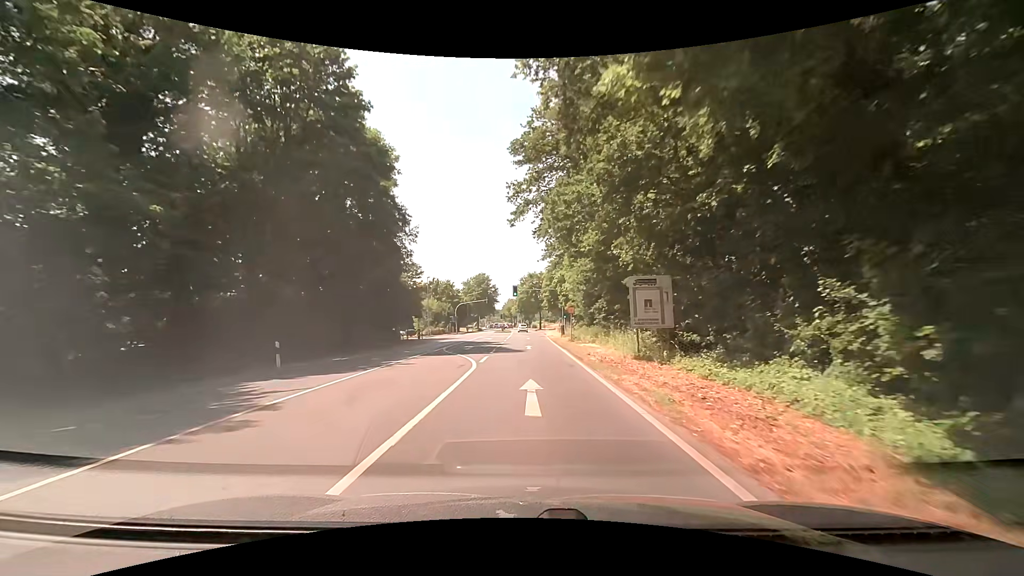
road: secondary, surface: asphalt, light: Day
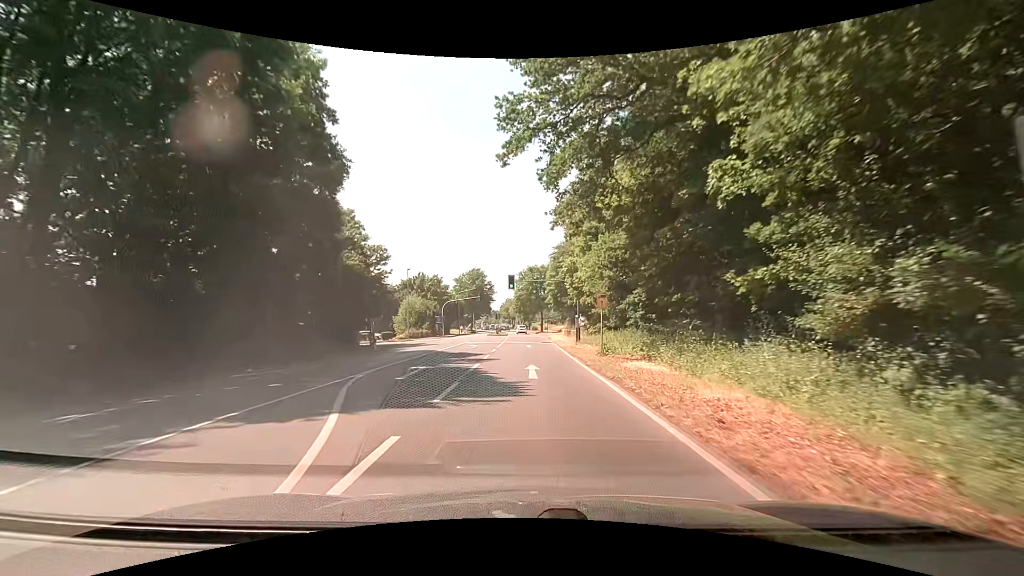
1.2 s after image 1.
(-0.1, +14.5) m; +2°
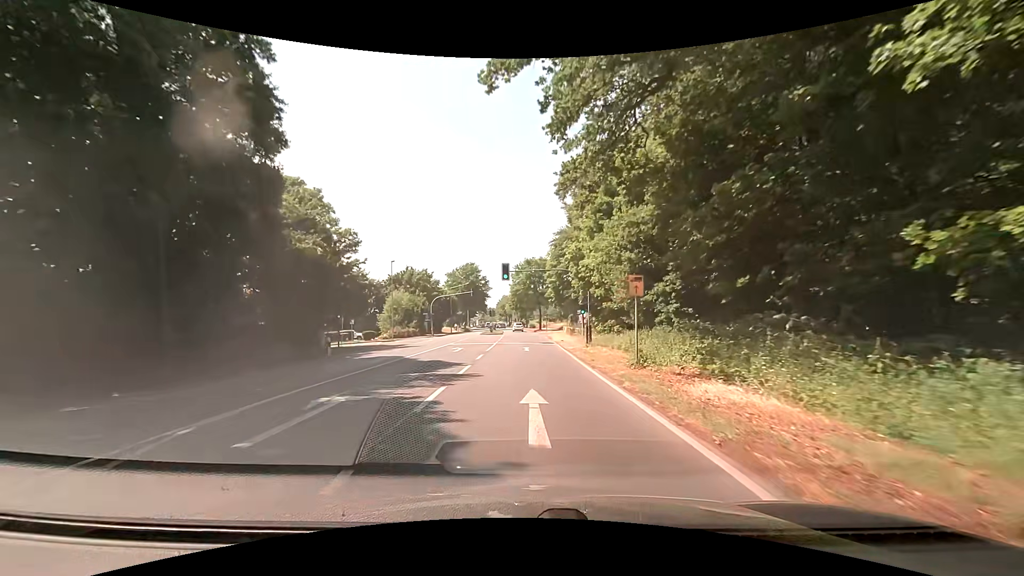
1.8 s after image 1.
(-0.2, +7.2) m; -2°
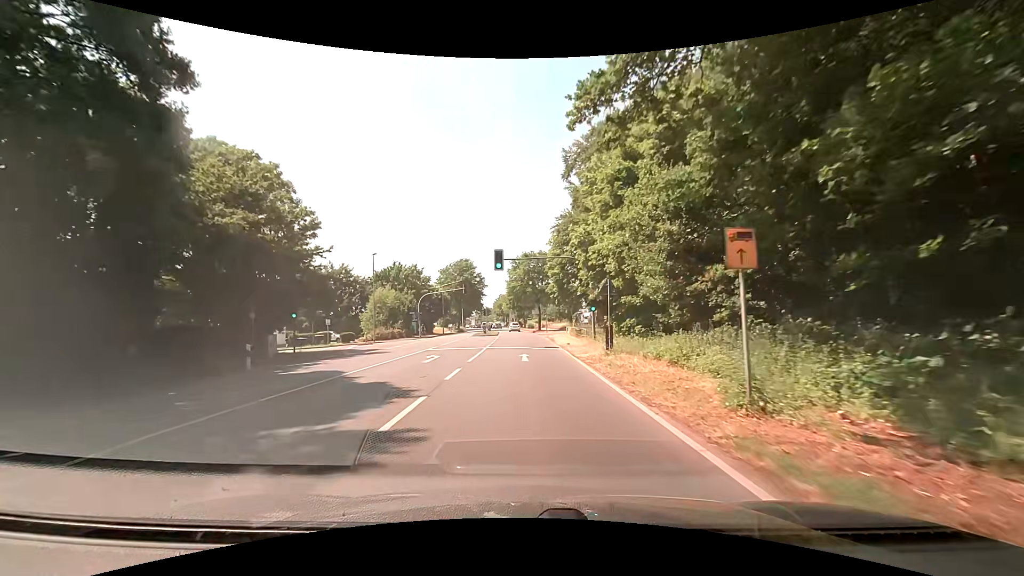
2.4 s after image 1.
(0.0, +7.2) m; 0°
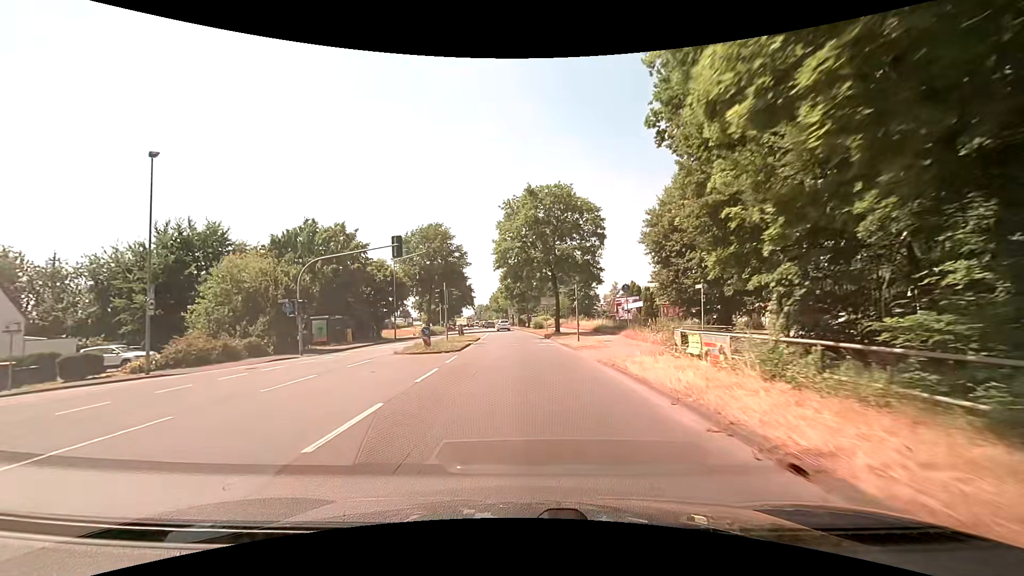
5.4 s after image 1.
(-0.1, +36.0) m; -1°
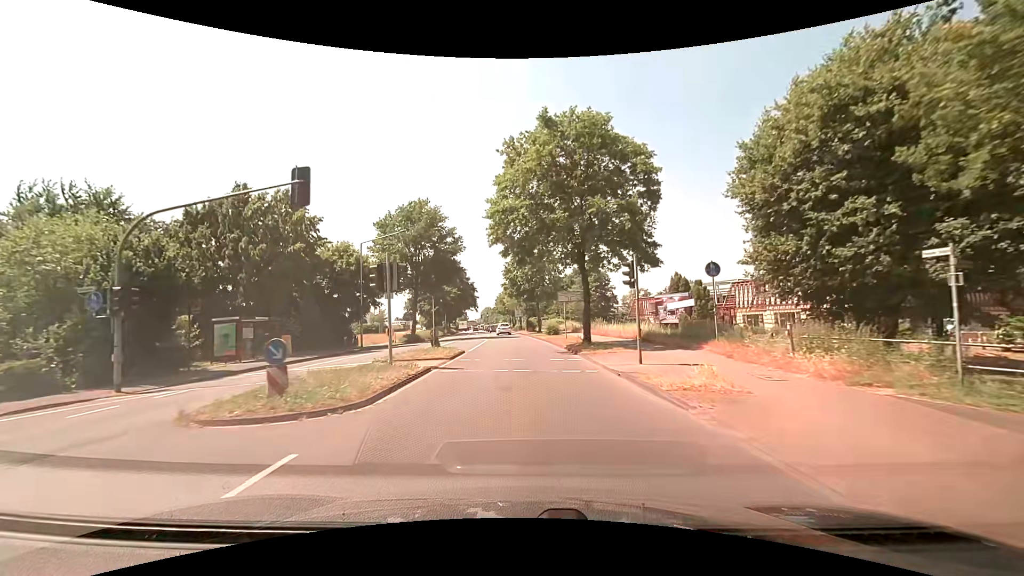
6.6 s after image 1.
(+0.1, +14.3) m; -1°
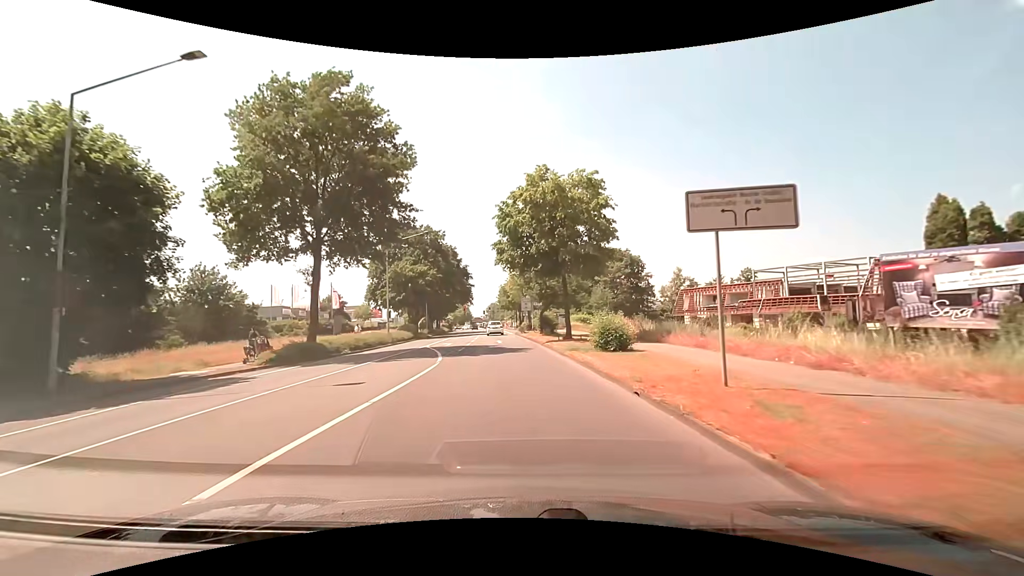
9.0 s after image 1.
(-0.2, +28.1) m; -1°
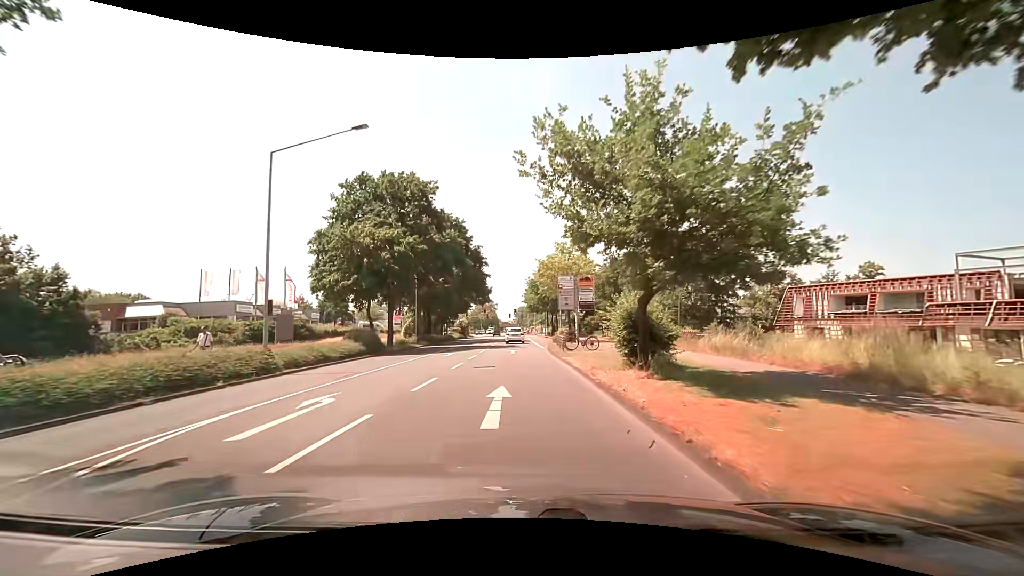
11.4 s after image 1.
(-0.6, +25.0) m; -3°
(0, +10) (0, +20) (-1, +30) (-1, +40) (-1, +50) (-1, +60) (-2, +70) (-2, +80) (-2, +90) (-2, +100) m
